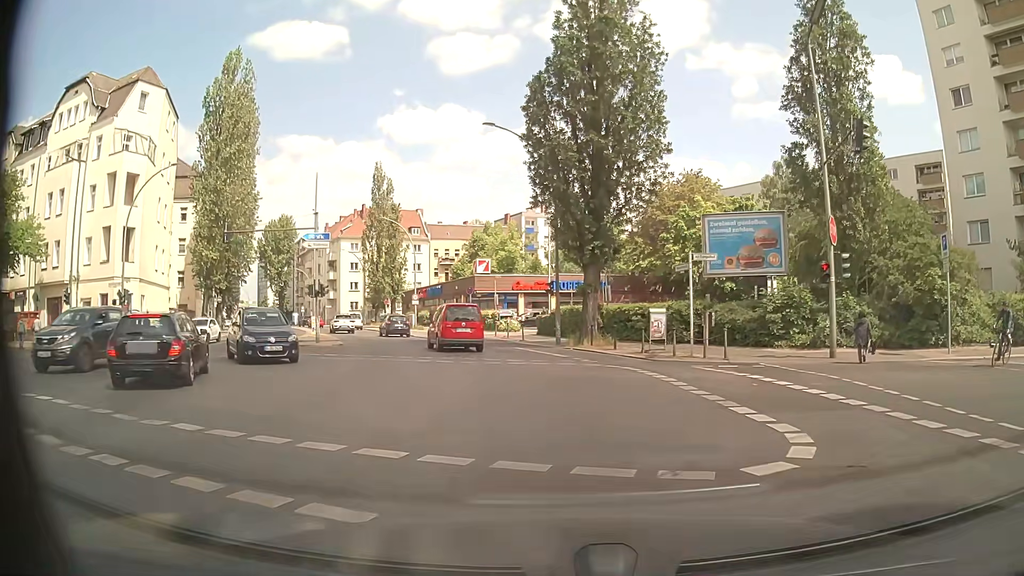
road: secondary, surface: asphalt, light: Day
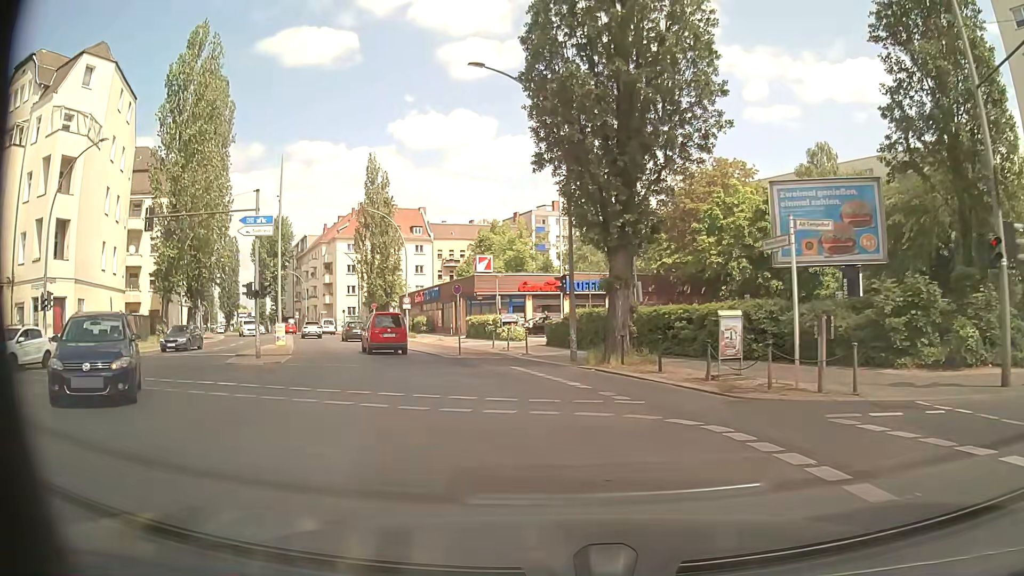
(0.0, +8.6) m; -1°
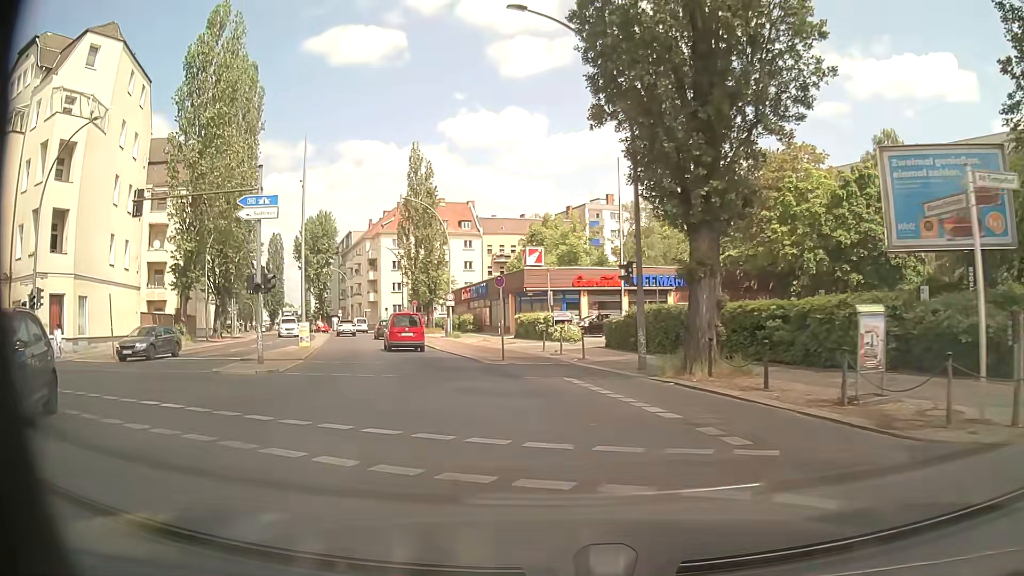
(-0.1, +4.5) m; -4°
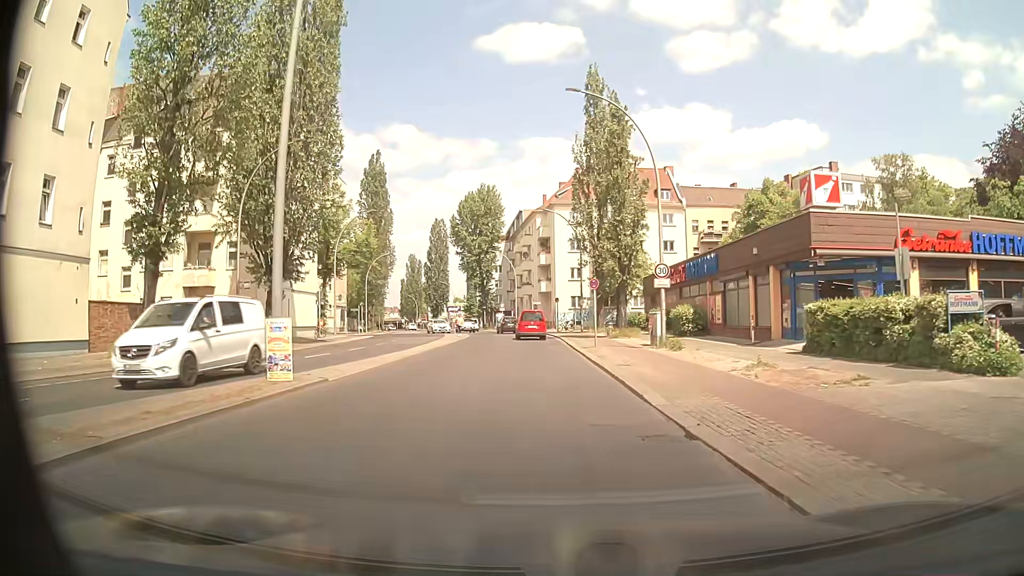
(-4.4, +23.3) m; -17°
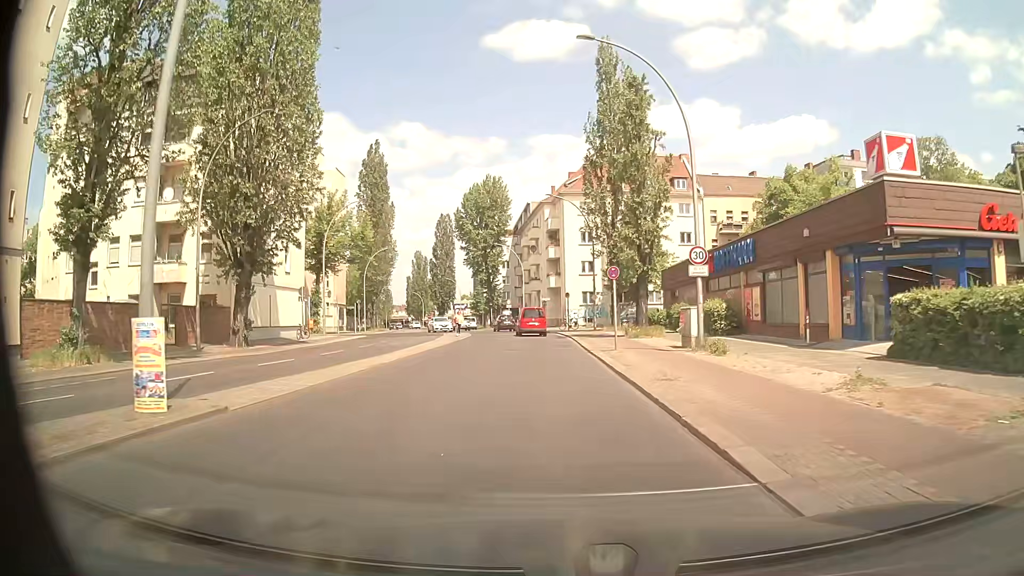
(0.0, +5.1) m; -1°
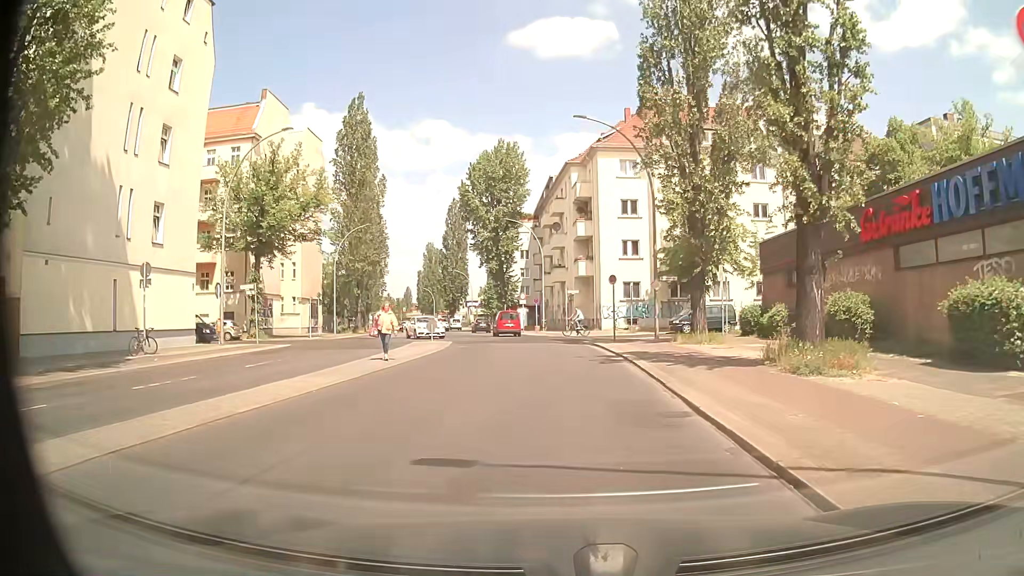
(-0.2, +20.1) m; -1°
